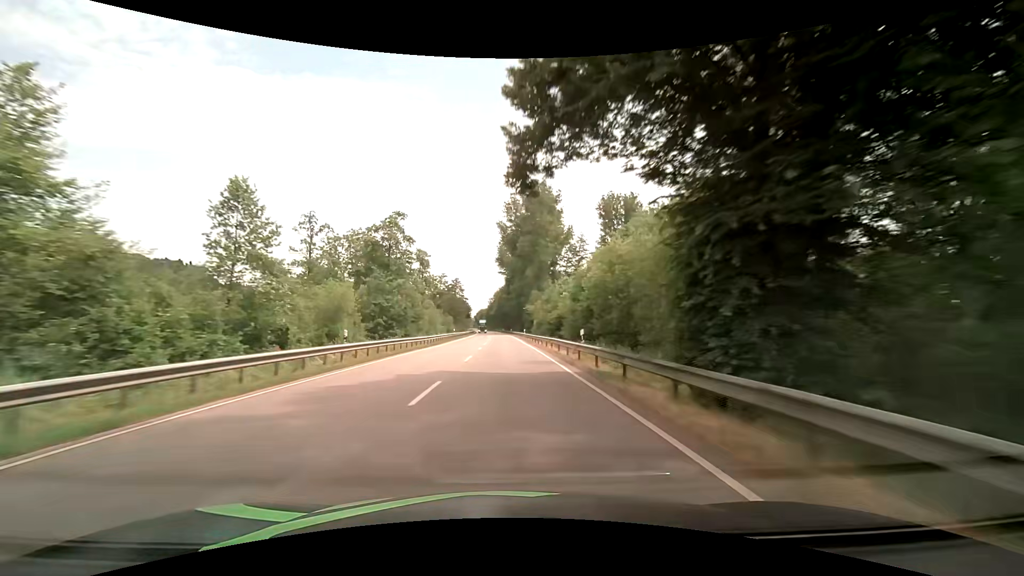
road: primary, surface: asphalt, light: Day
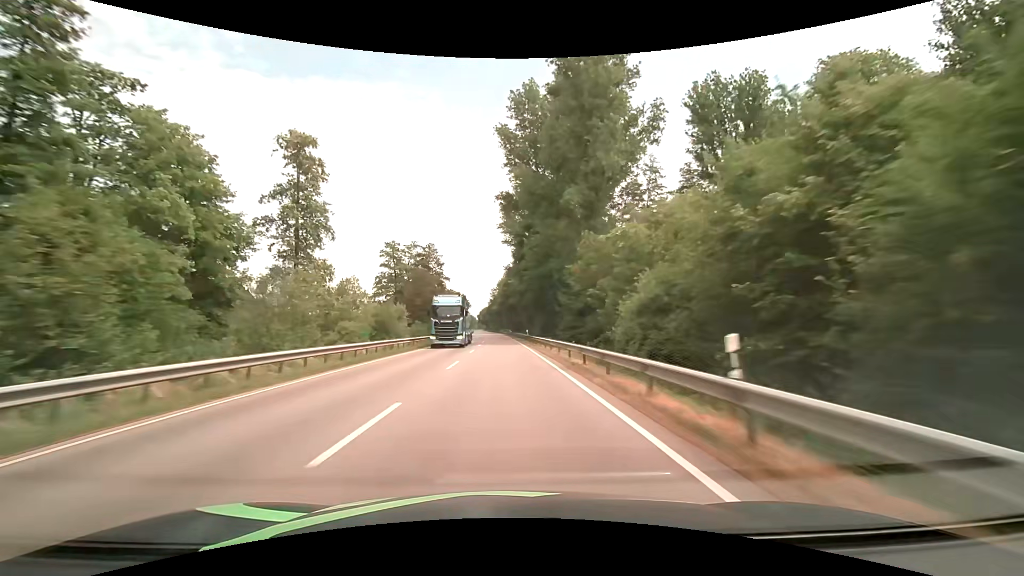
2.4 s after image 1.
(-0.3, +63.3) m; -1°
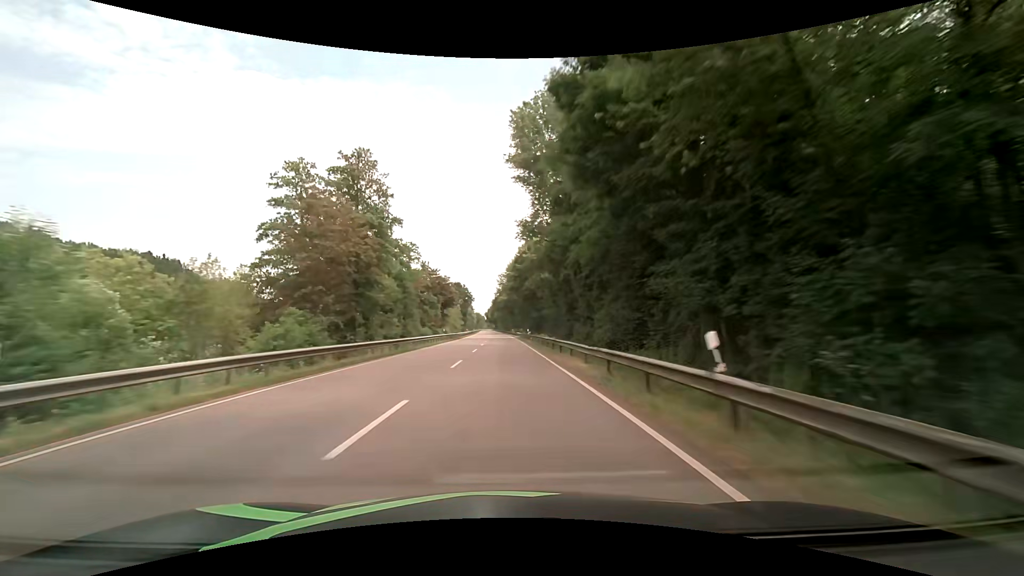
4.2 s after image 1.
(-0.6, +47.5) m; -2°
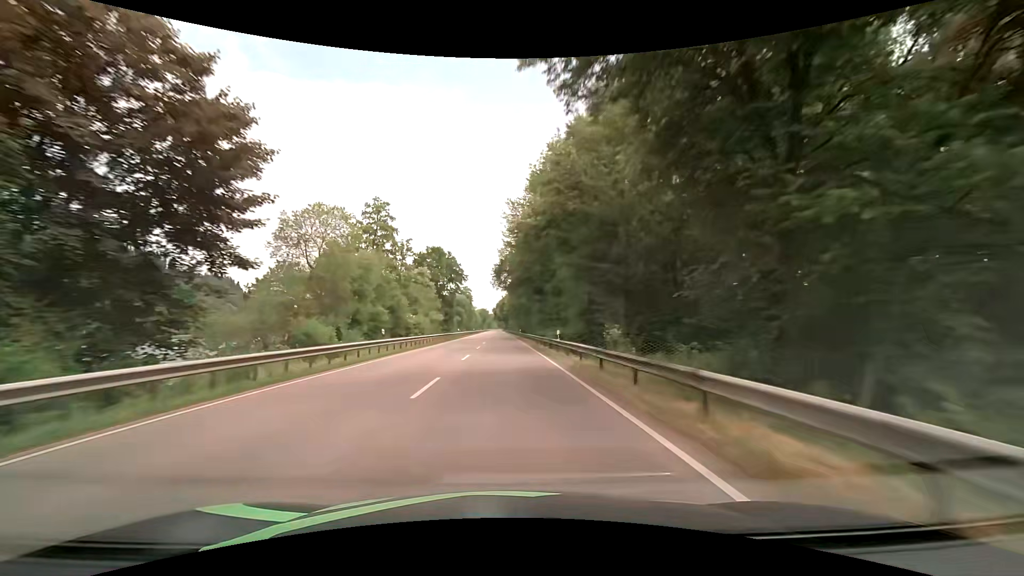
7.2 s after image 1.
(-0.2, +79.2) m; -1°
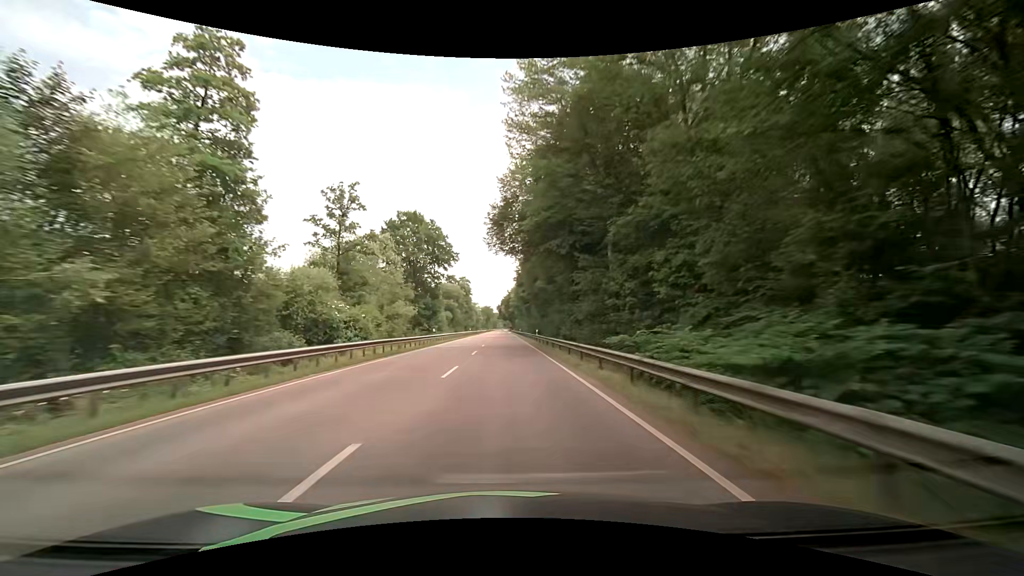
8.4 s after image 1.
(-0.4, +31.6) m; -1°
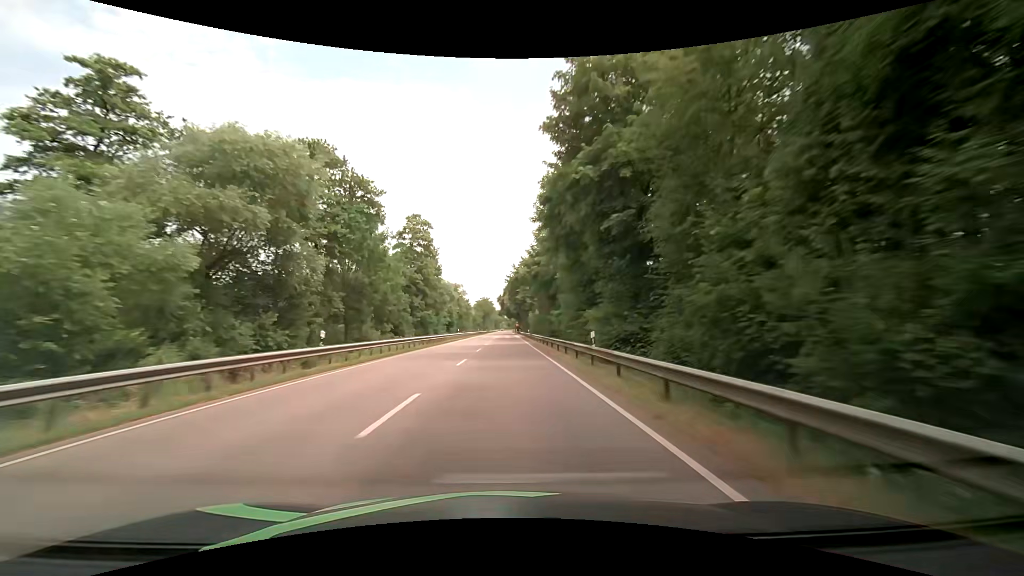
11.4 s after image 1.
(+0.2, +79.0) m; 0°
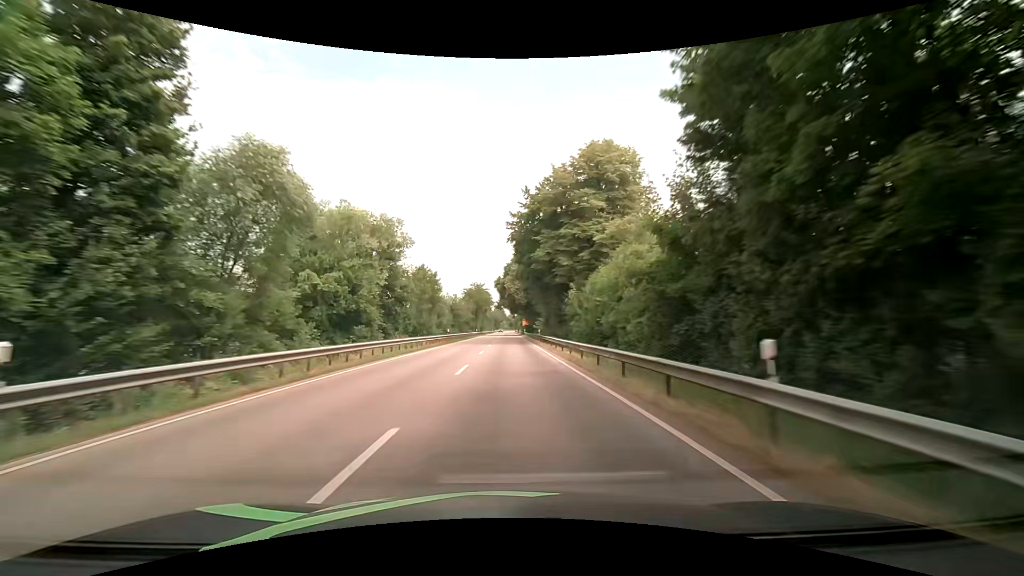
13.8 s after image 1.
(-0.2, +63.2) m; 0°
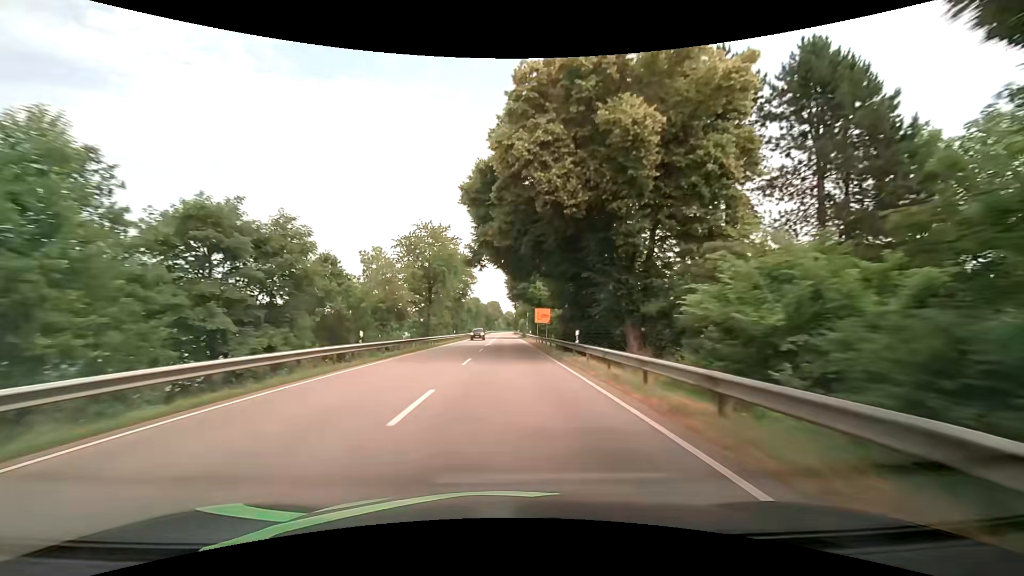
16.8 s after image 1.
(-0.1, +79.1) m; 0°
(0, +10) (0, +20) (0, +30) (0, +40) (0, +50) (0, +60) (0, +70) (0, +80) (0, +90) (0, +100) m
